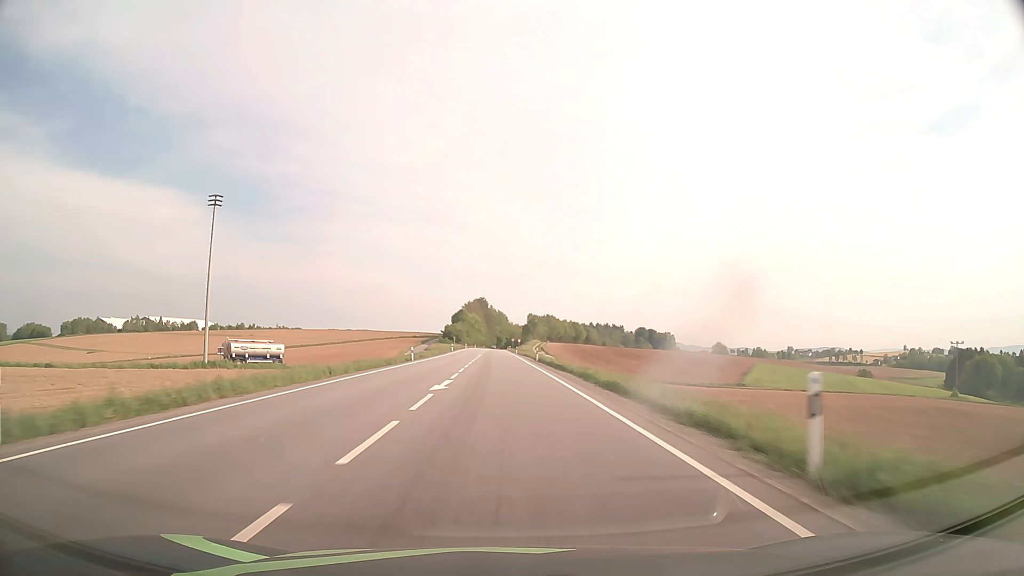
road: primary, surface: asphalt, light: Day
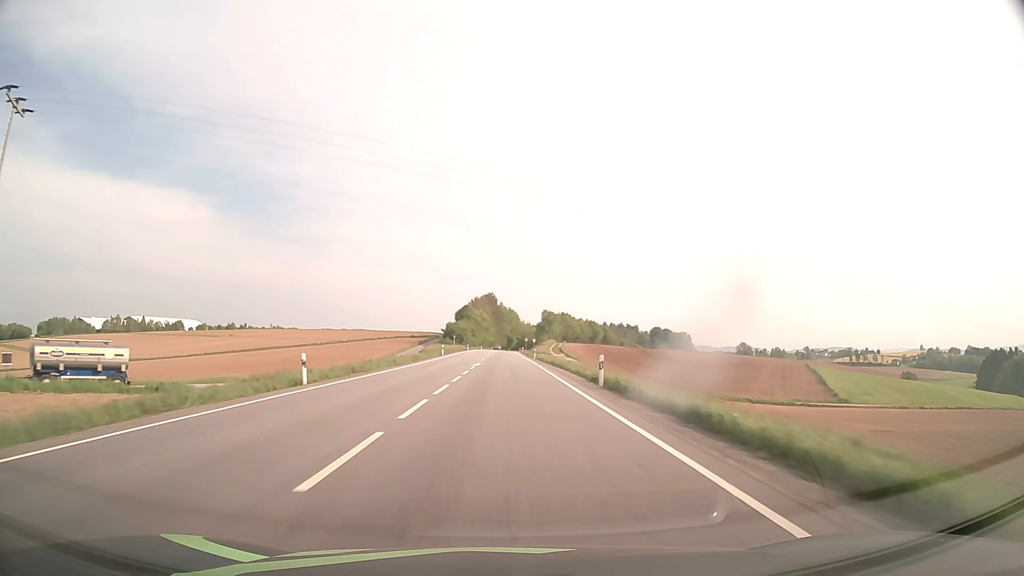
(-0.2, +31.4) m; -1°
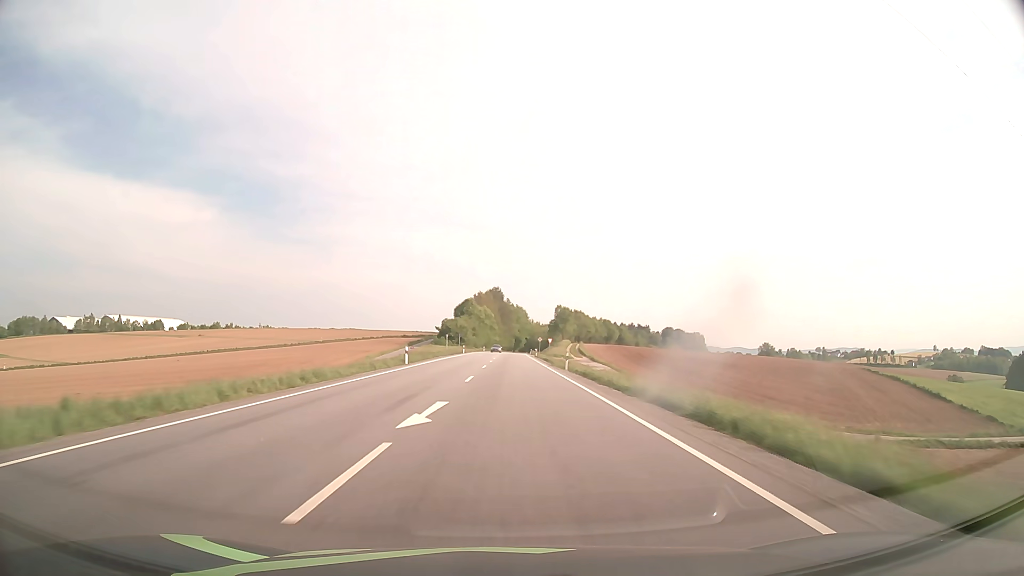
(-0.2, +31.2) m; -1°
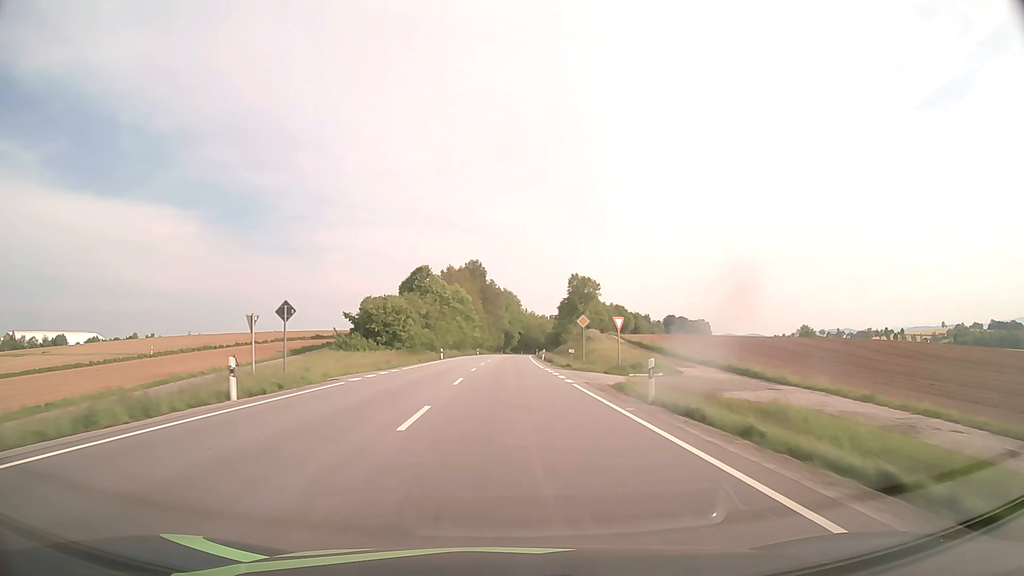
(+0.6, +77.1) m; +1°
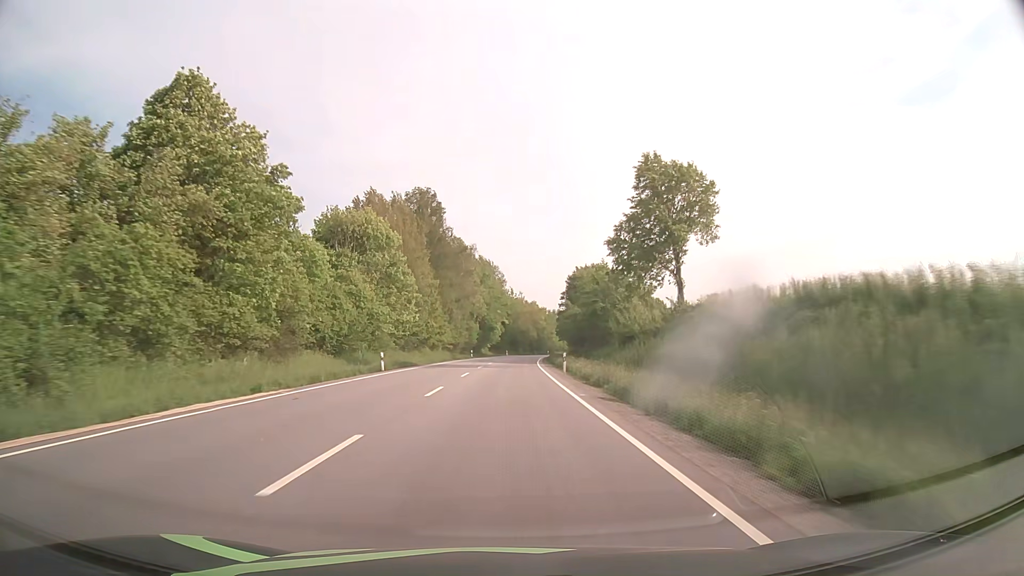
(+0.9, +76.9) m; +2°
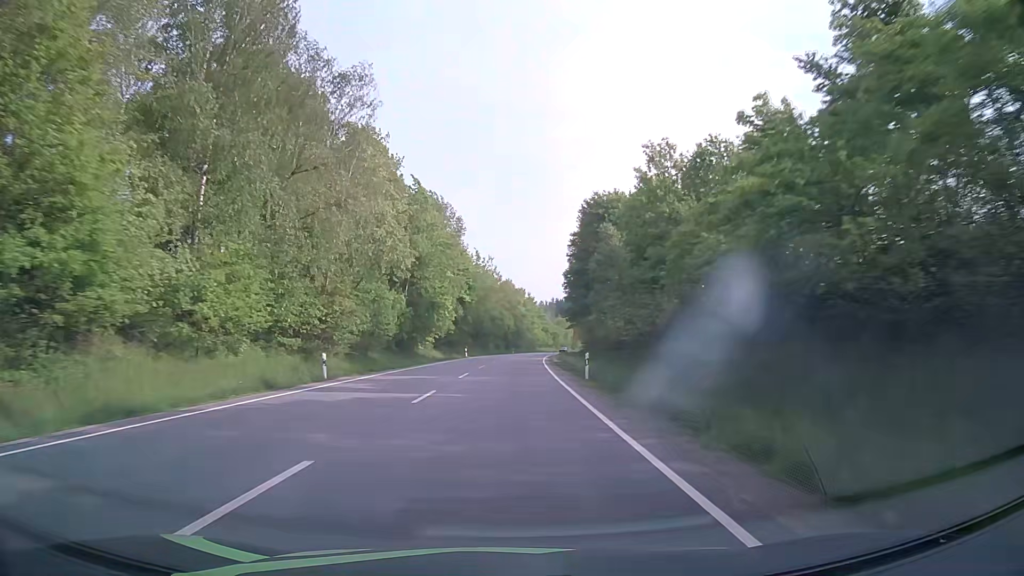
(+1.2, +62.5) m; +2°
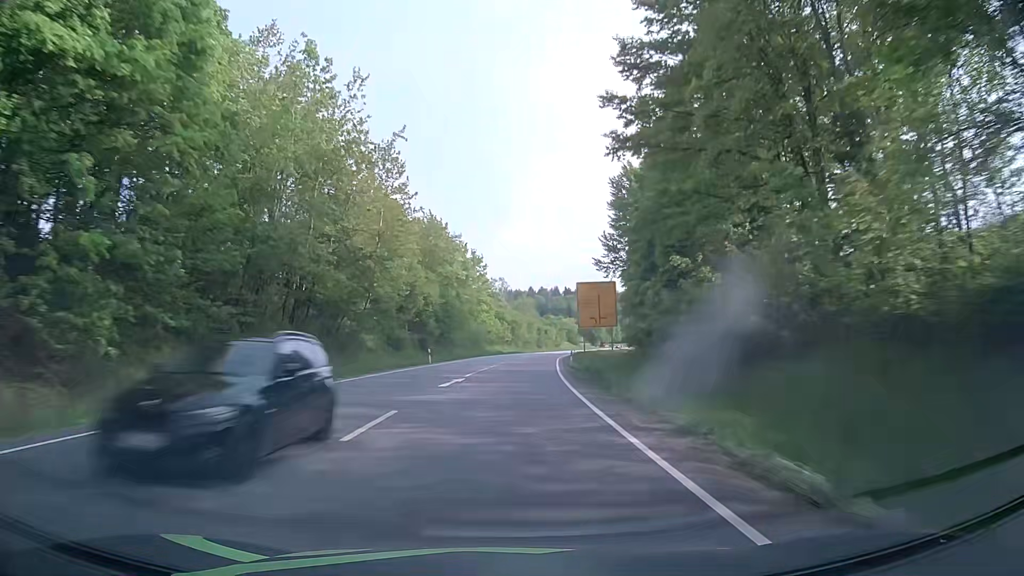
(+2.5, +78.5) m; +4°
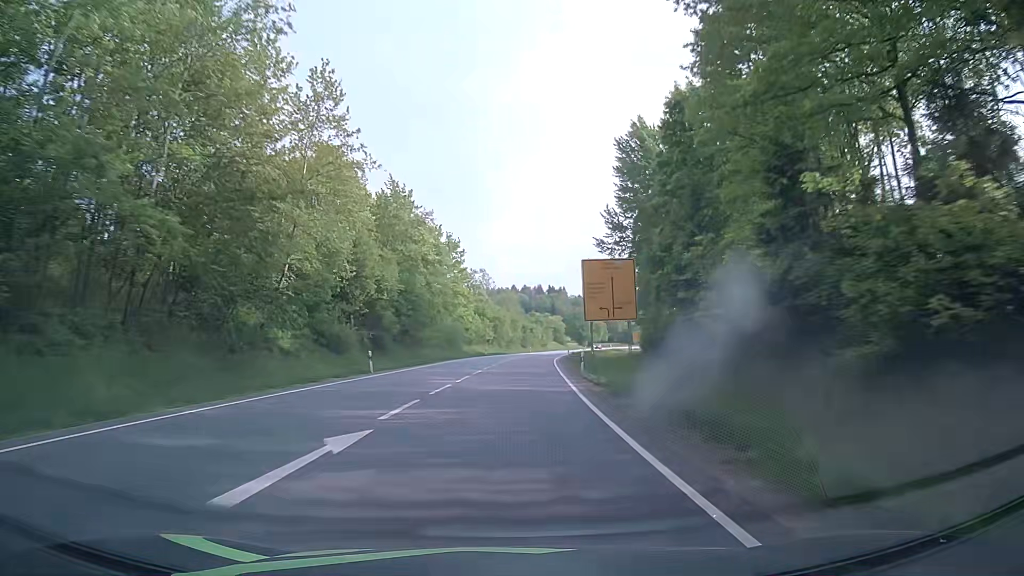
(+0.1, +15.7) m; +1°
(0, +10) (0, +20) (+1, +30) (+2, +40) (+2, +50) (+3, +60) (+4, +70) (+5, +80) (+7, +90) (+8, +100) m
